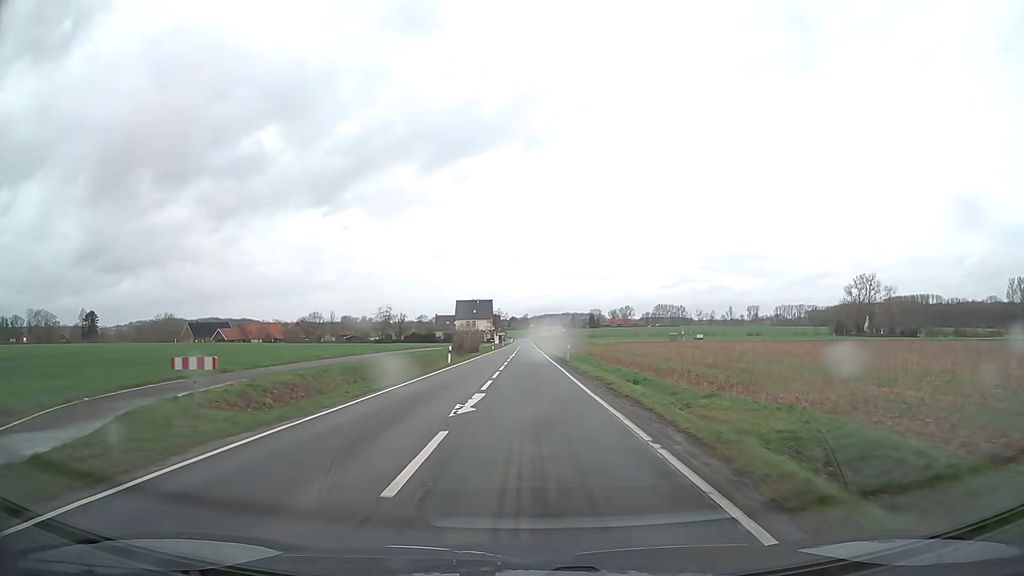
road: secondary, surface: asphalt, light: Day
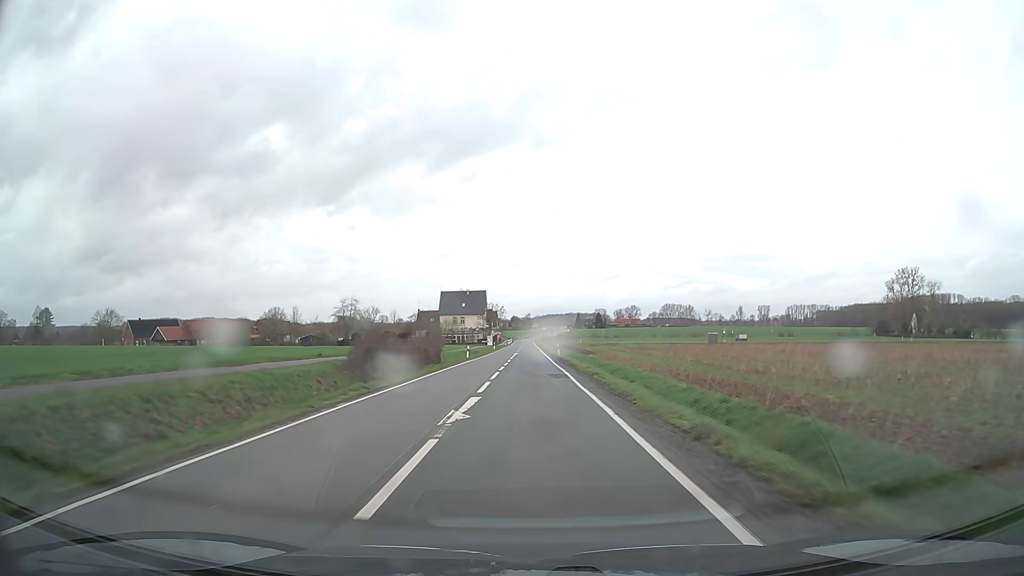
(-0.1, +43.3) m; 0°
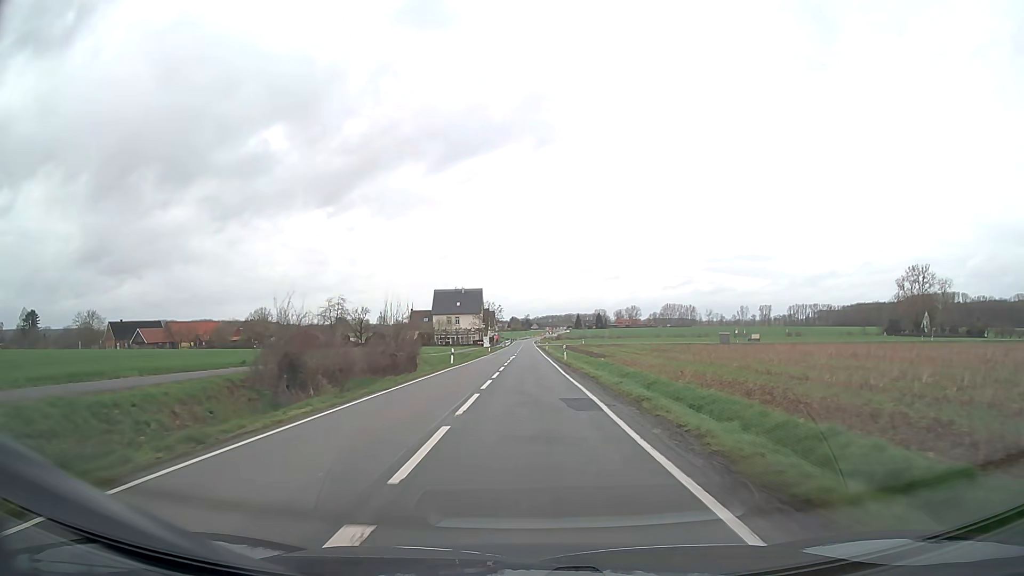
(0.0, +10.8) m; 0°
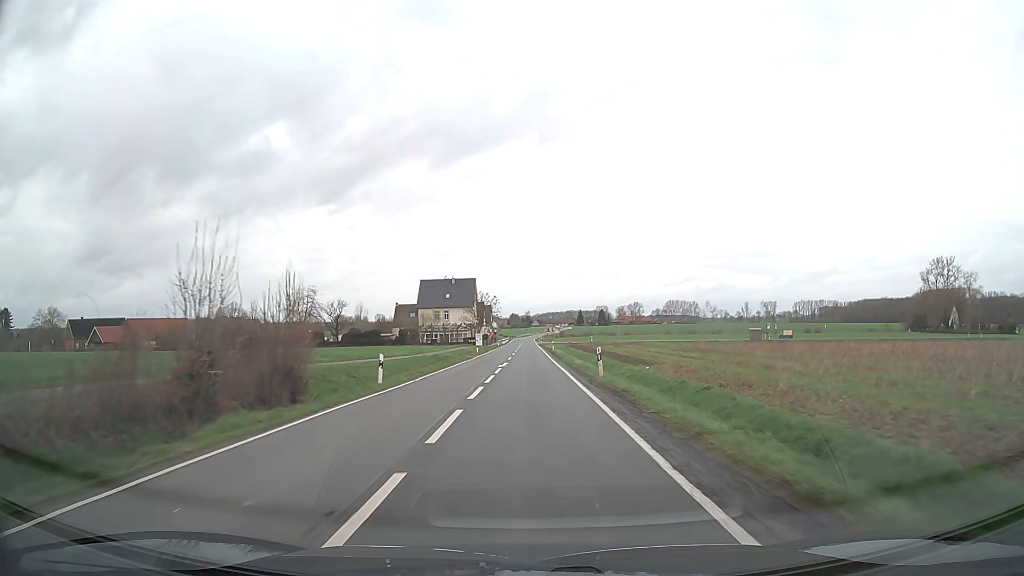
(0.0, +21.7) m; 0°
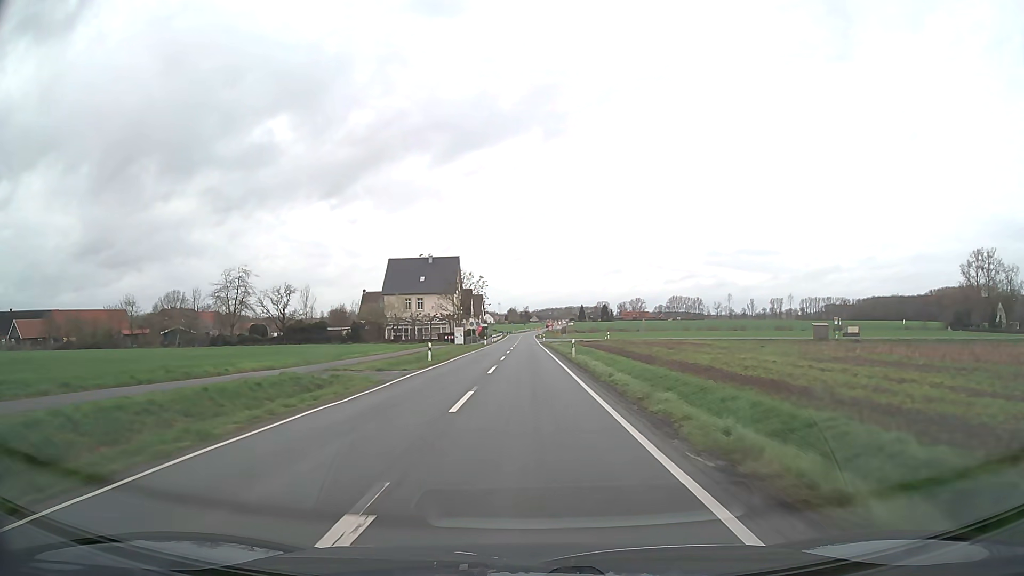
(0.0, +32.3) m; 0°
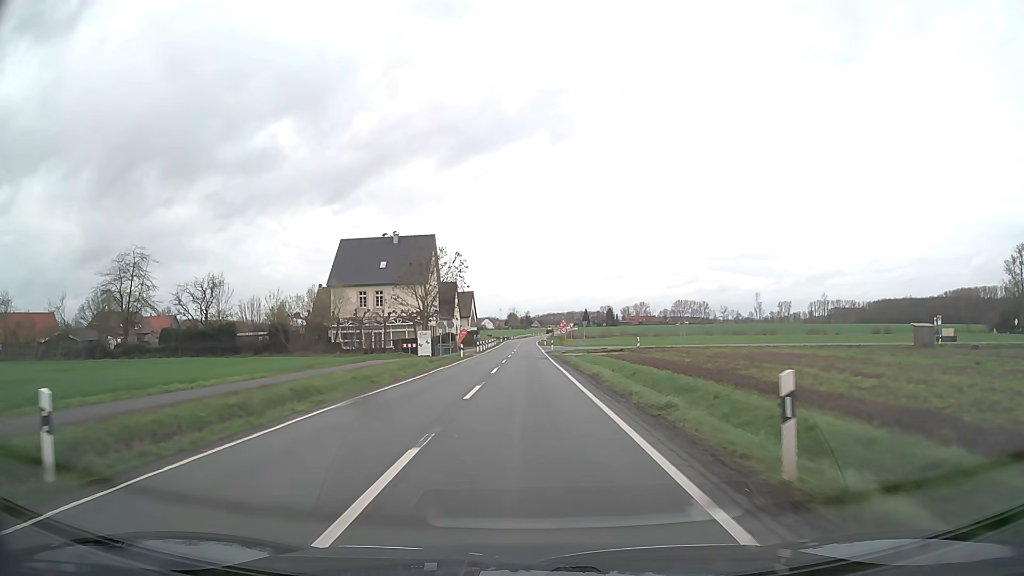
(0.0, +29.6) m; 0°
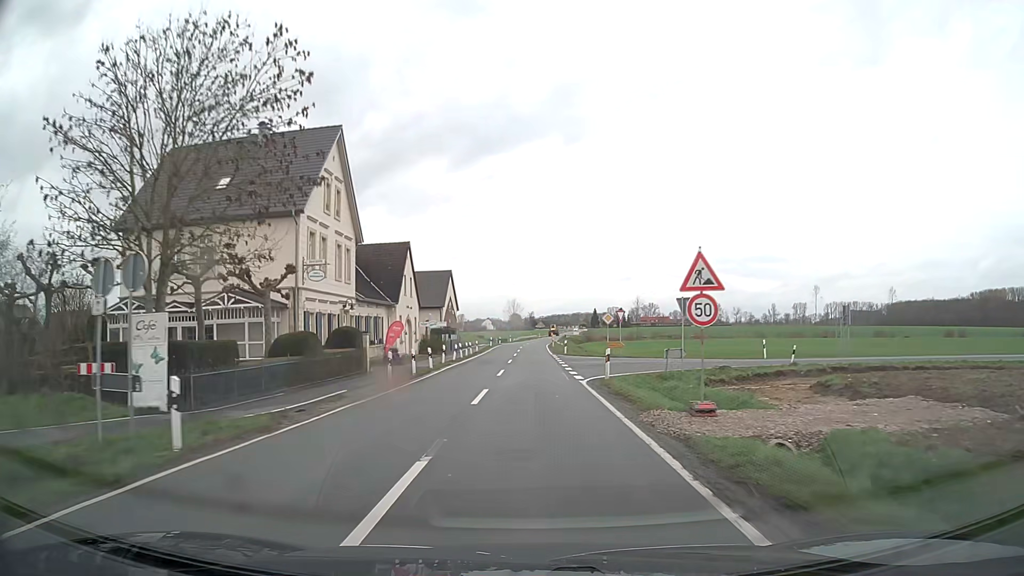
(-0.2, +43.5) m; 0°
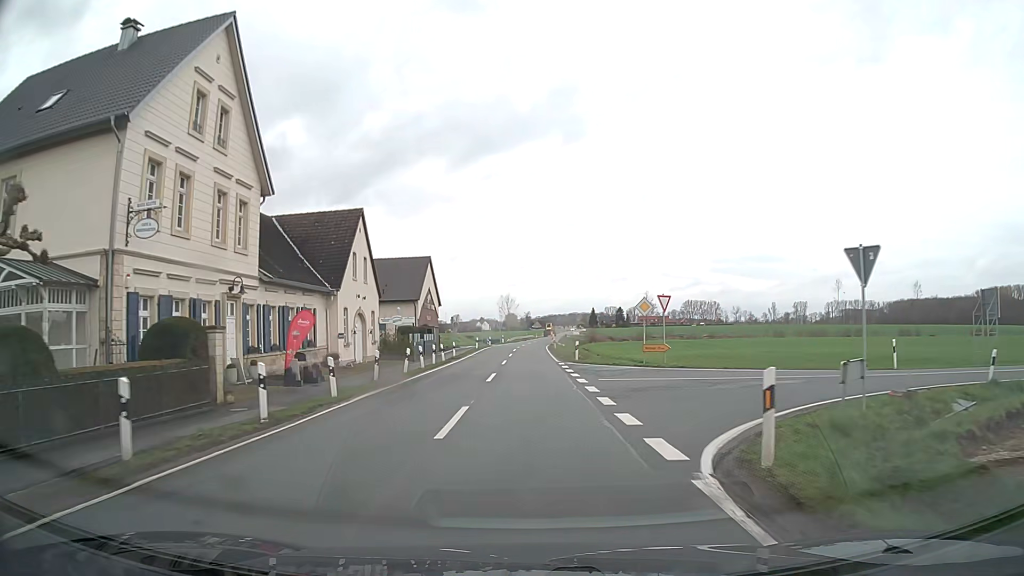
(+0.1, +15.5) m; 0°
(0, +10) (0, +20) (0, +30) (0, +40) (0, +50) (0, +60) (0, +70) (+1, +80) (+2, +90) (+2, +100) m
